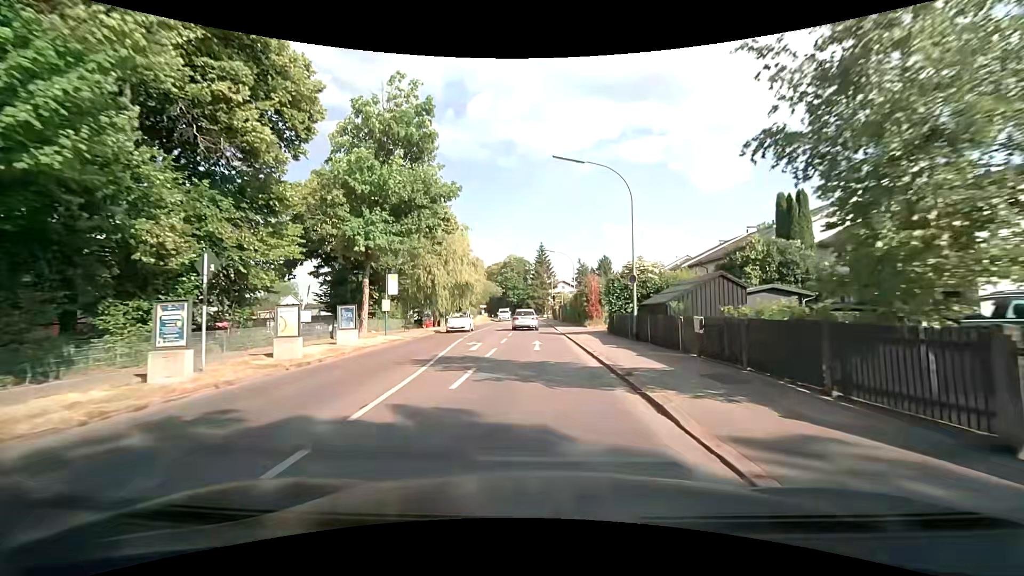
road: tertiary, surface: asphalt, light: Day
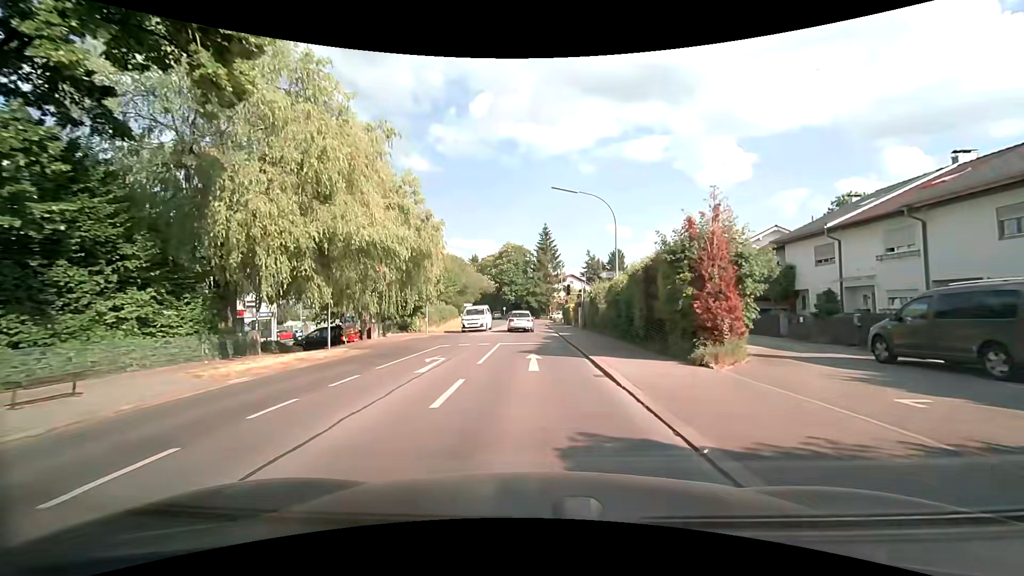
(-0.1, +25.5) m; 0°
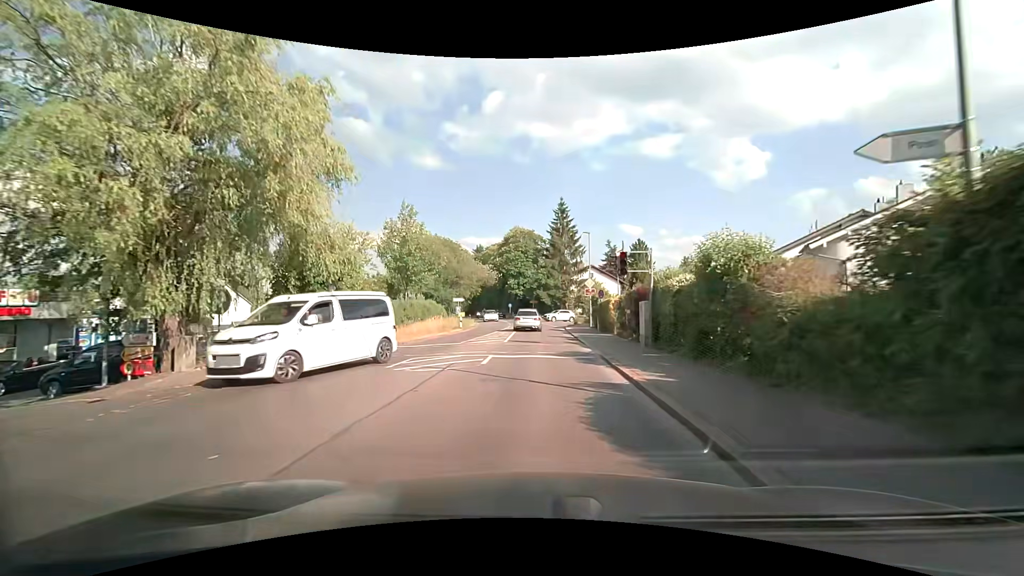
(-0.2, +19.5) m; -1°
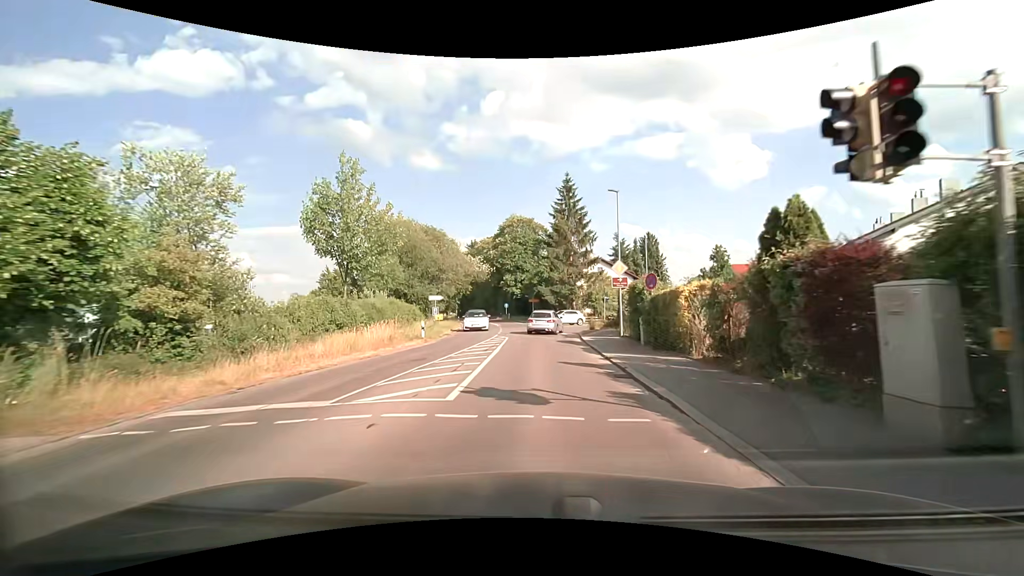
(0.0, +13.4) m; 0°
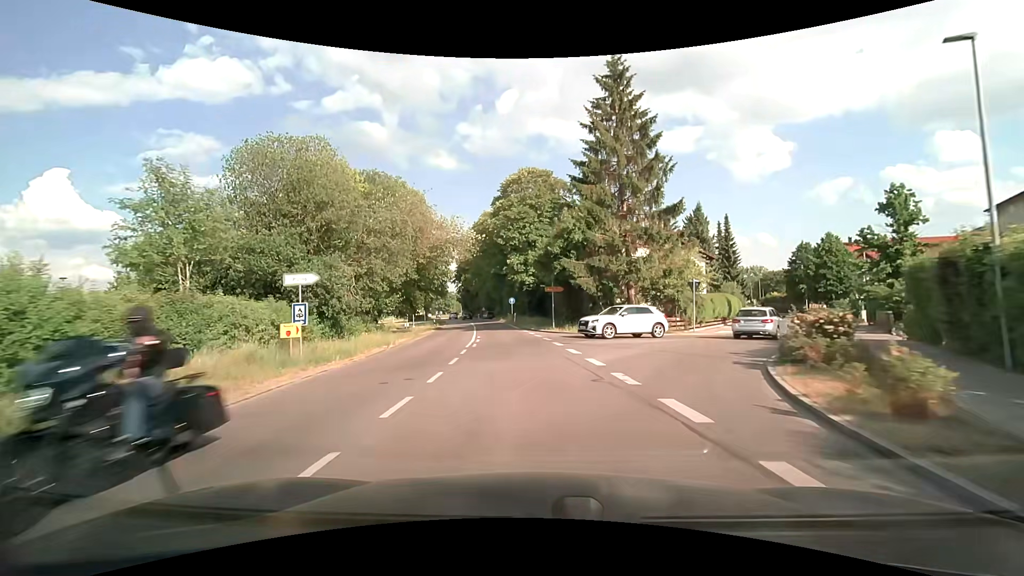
(-0.2, +27.9) m; -2°
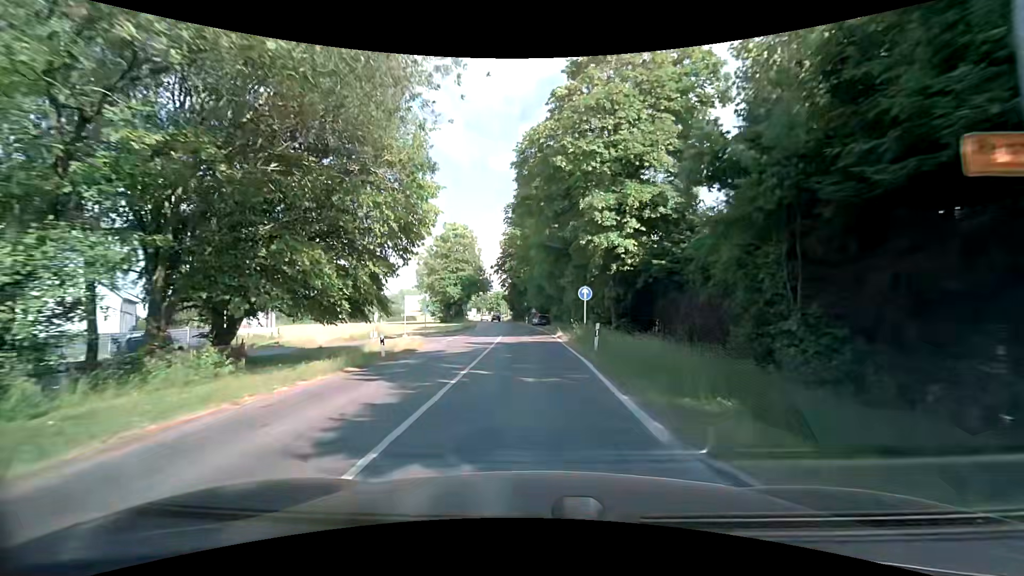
(-2.1, +29.4) m; -7°
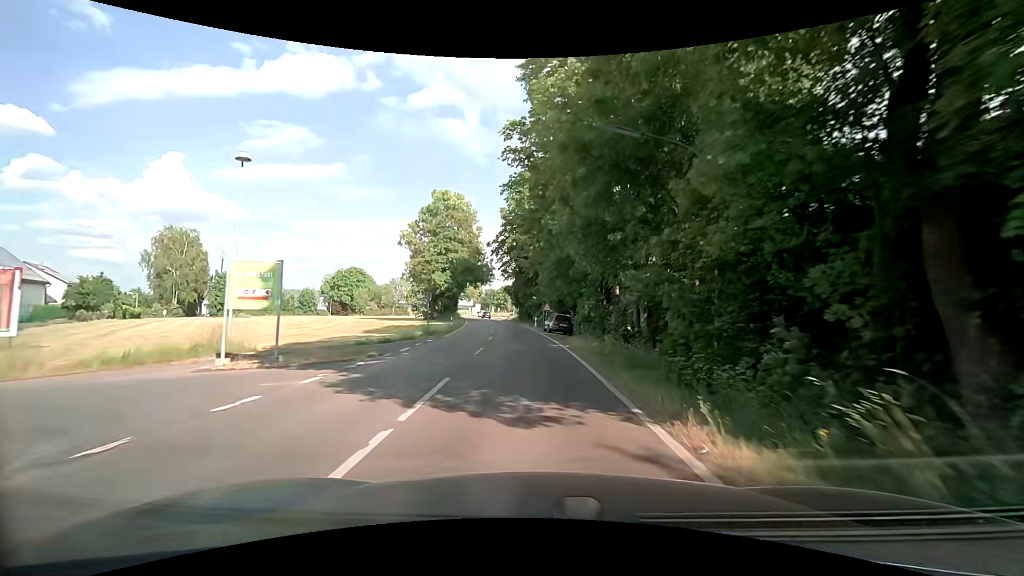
(-0.5, +23.1) m; -2°
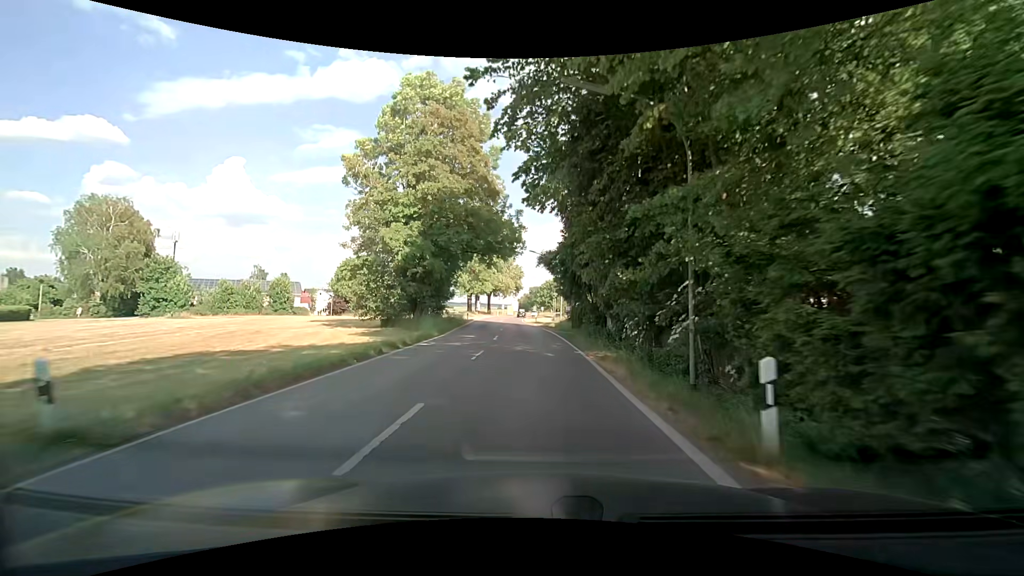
(-1.2, +39.0) m; -4°
(0, +10) (-1, +20) (-1, +30) (-2, +40) (-2, +50) (-3, +60) (-4, +70) (-4, +80) (-5, +90) (-5, +100) m
